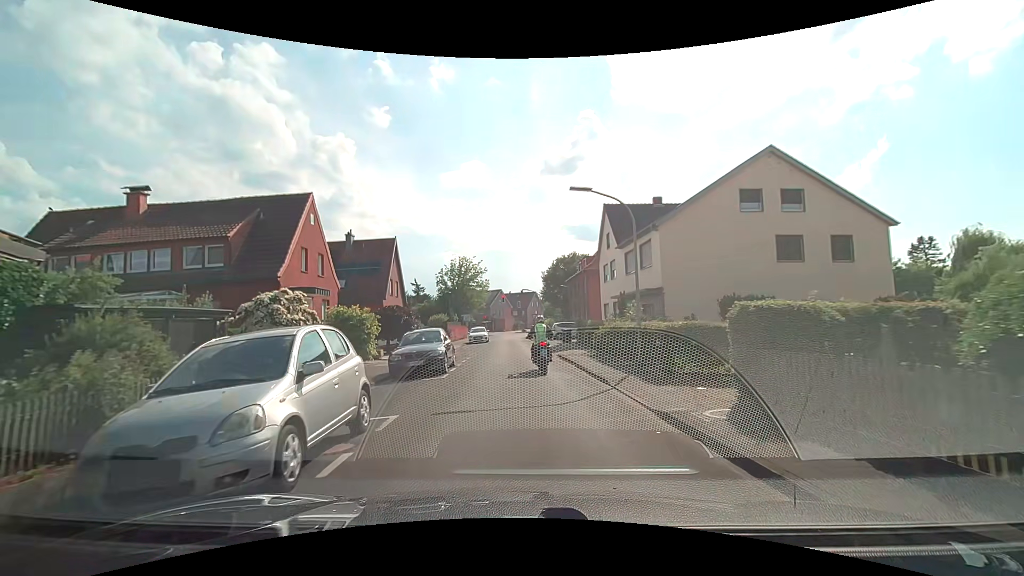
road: residential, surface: asphalt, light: Day
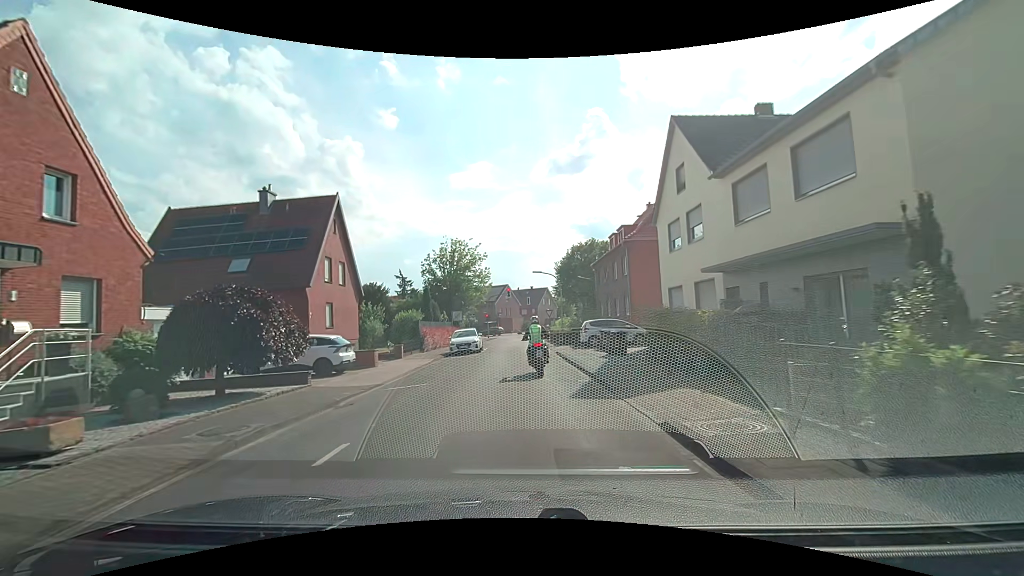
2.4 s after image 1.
(-0.3, +17.0) m; -1°
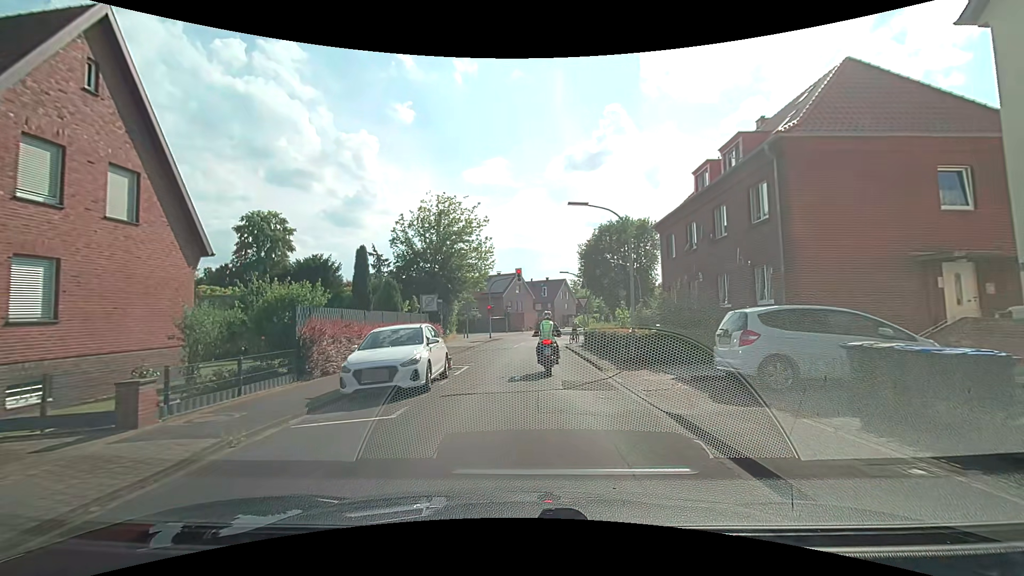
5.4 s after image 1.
(-0.6, +18.8) m; -3°
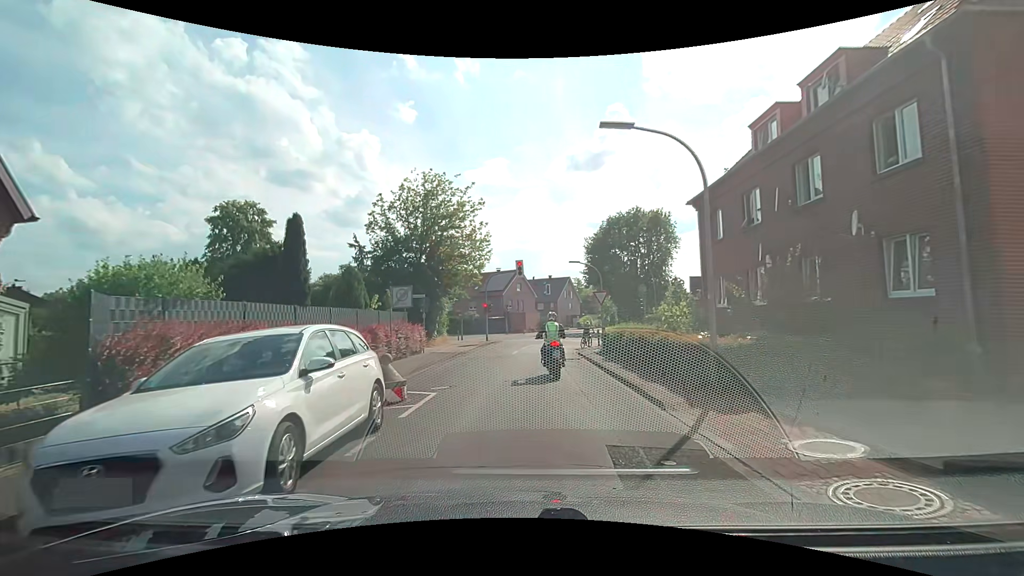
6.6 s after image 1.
(+0.1, +6.3) m; 0°
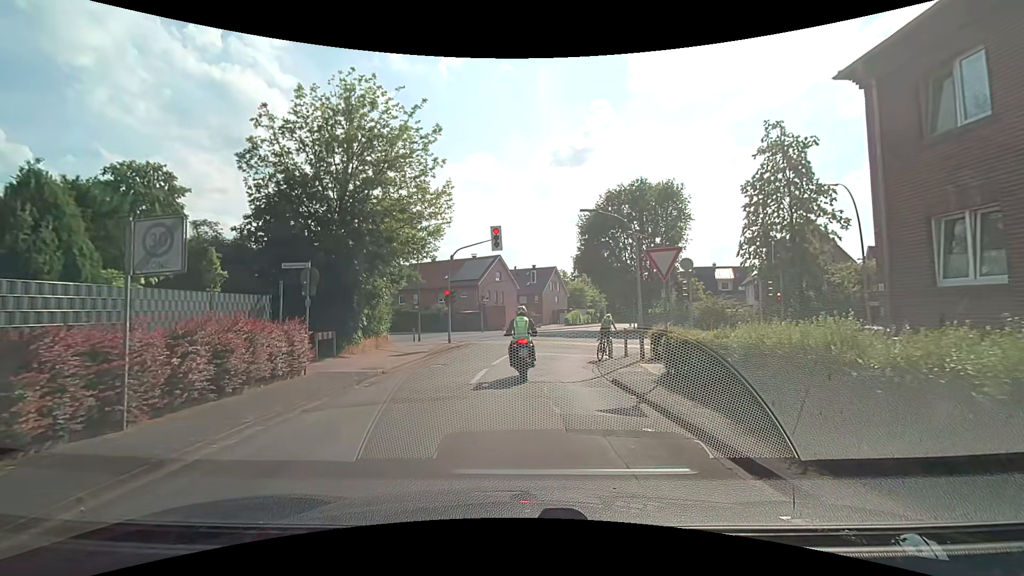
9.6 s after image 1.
(0.0, +12.8) m; +1°
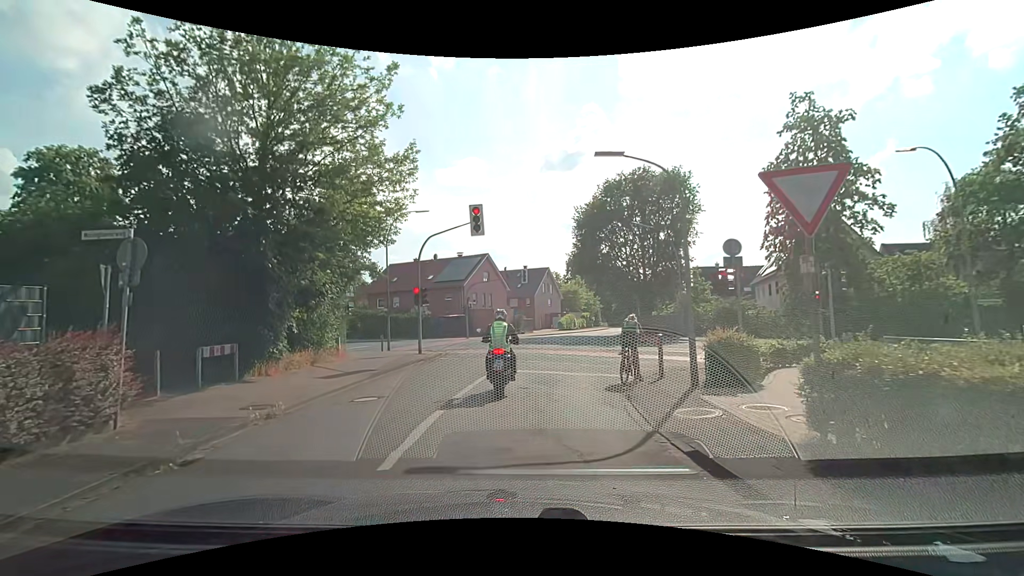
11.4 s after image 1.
(+0.2, +6.1) m; 0°
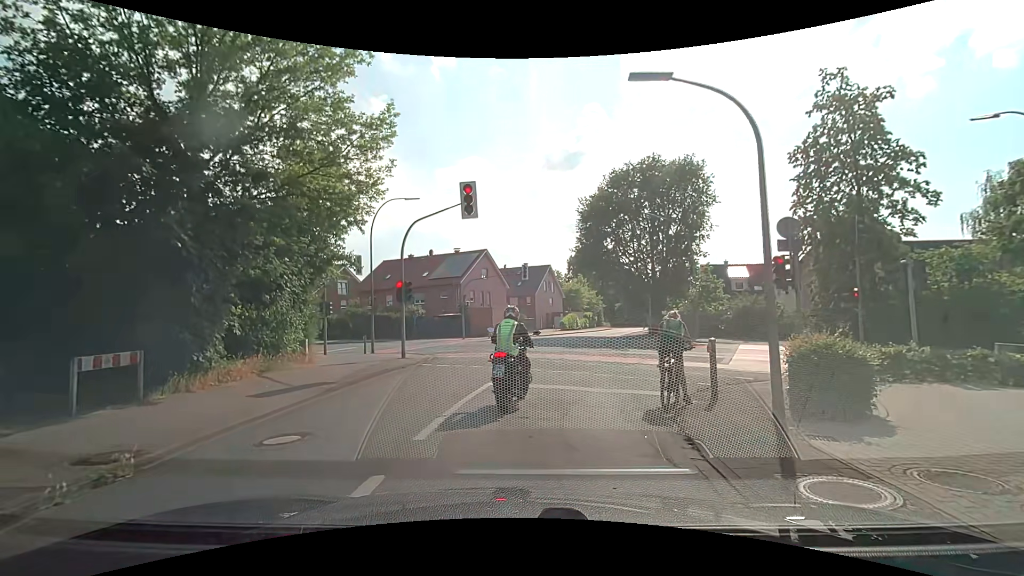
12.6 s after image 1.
(+0.1, +3.5) m; +2°
